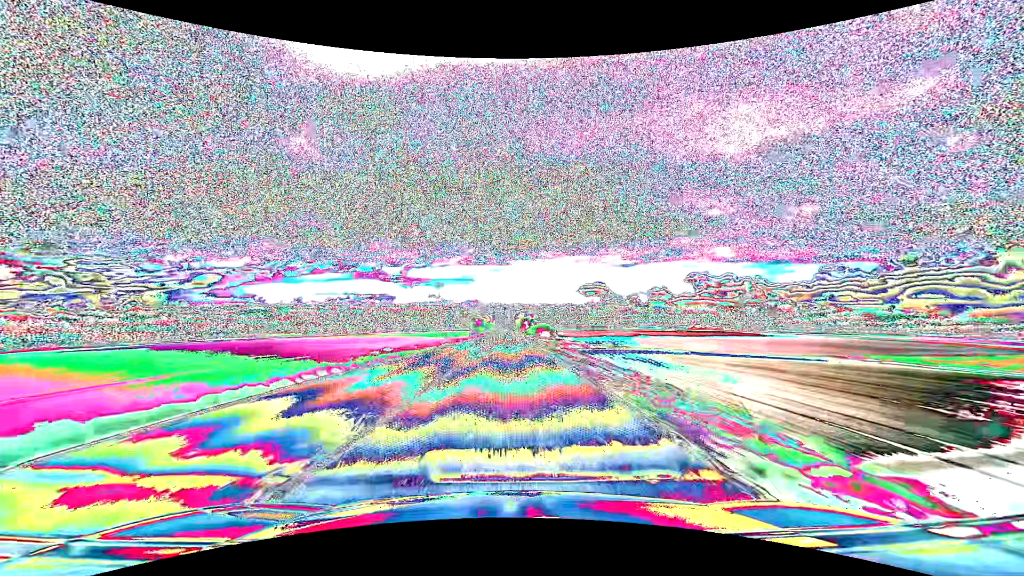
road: primary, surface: asphalt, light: Day
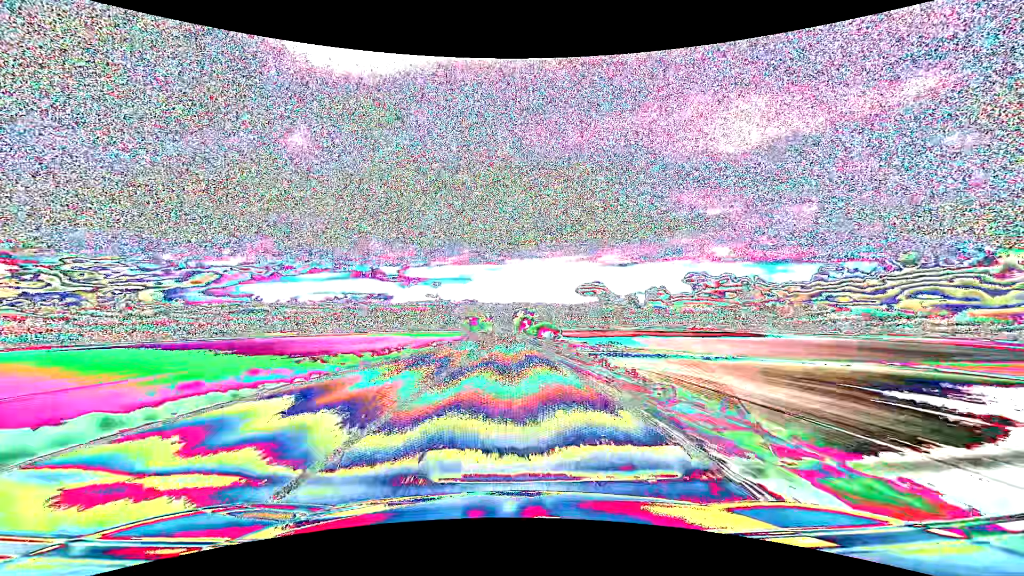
(0.0, +15.9) m; 0°
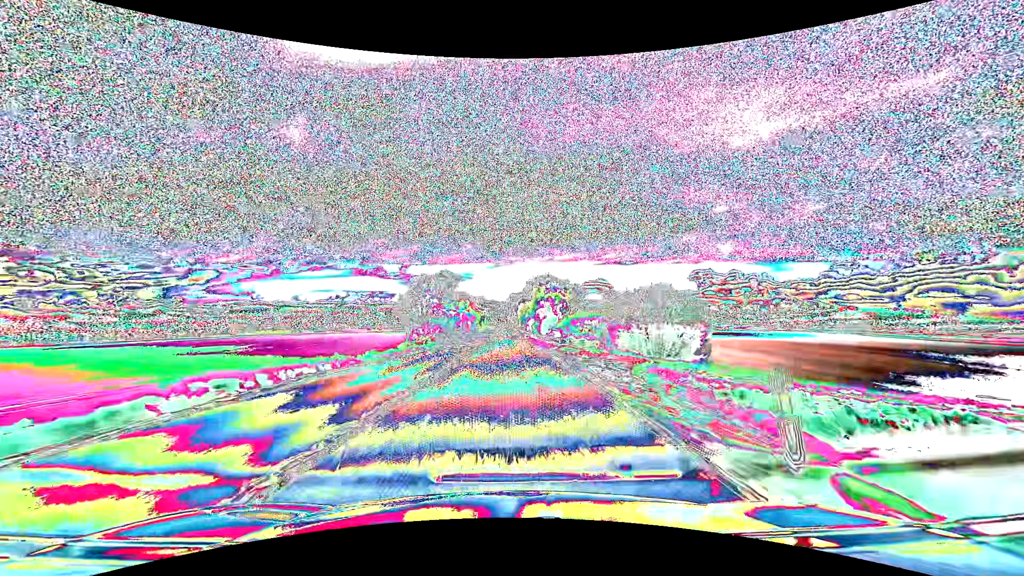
(+0.1, +79.3) m; 0°
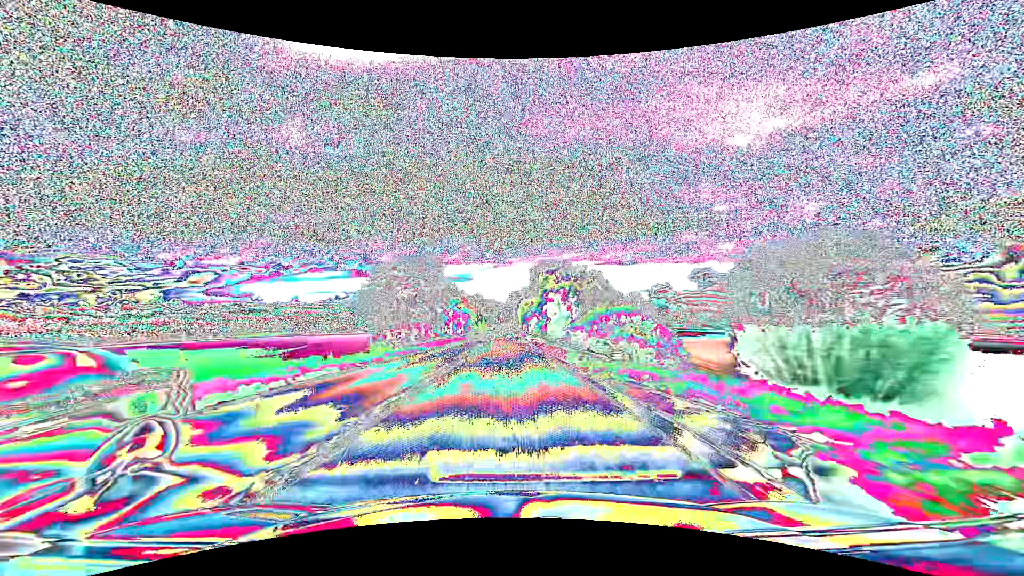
(0.0, +15.8) m; 0°
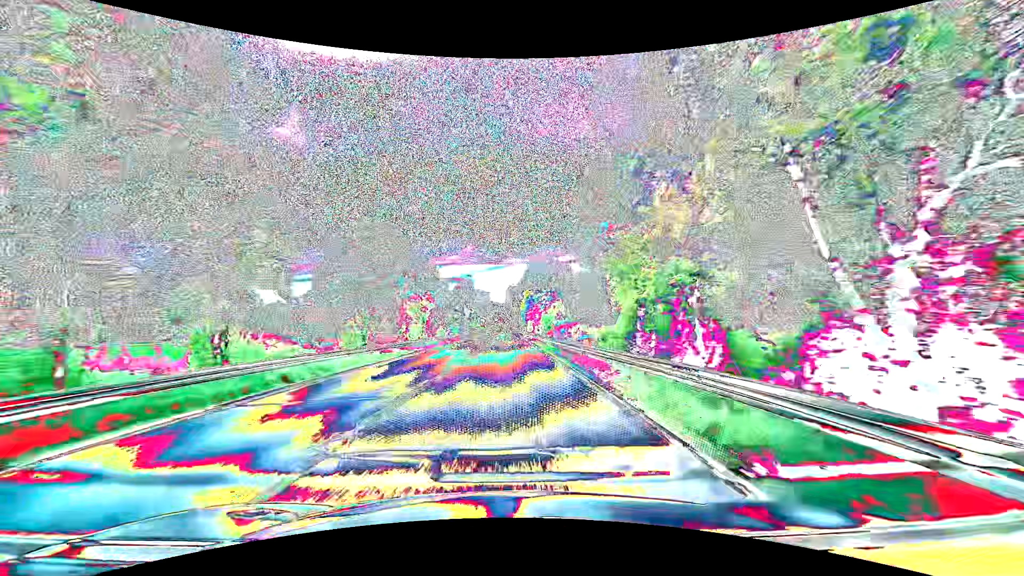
(0.0, +47.5) m; 0°
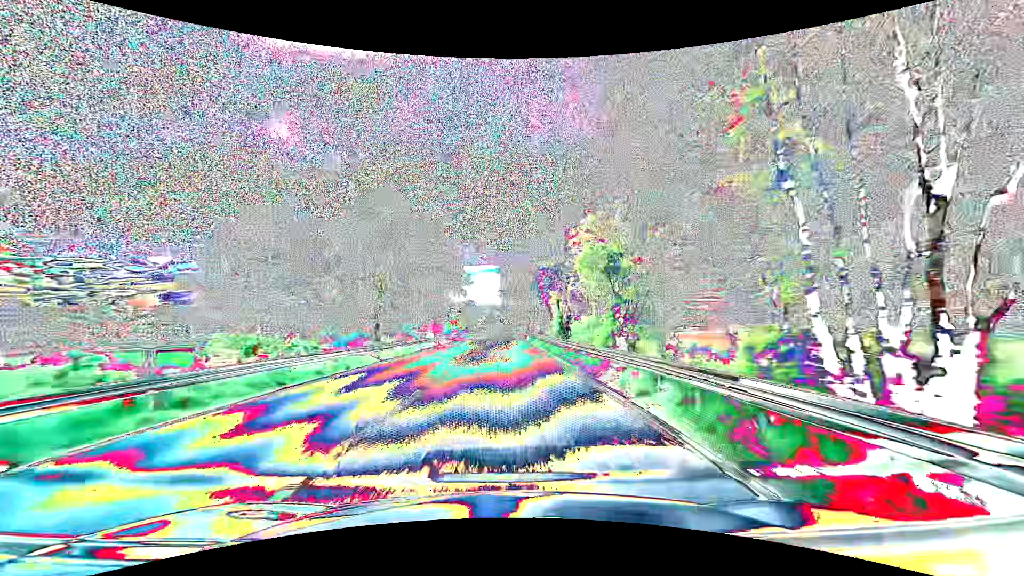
(+0.1, +79.1) m; 0°
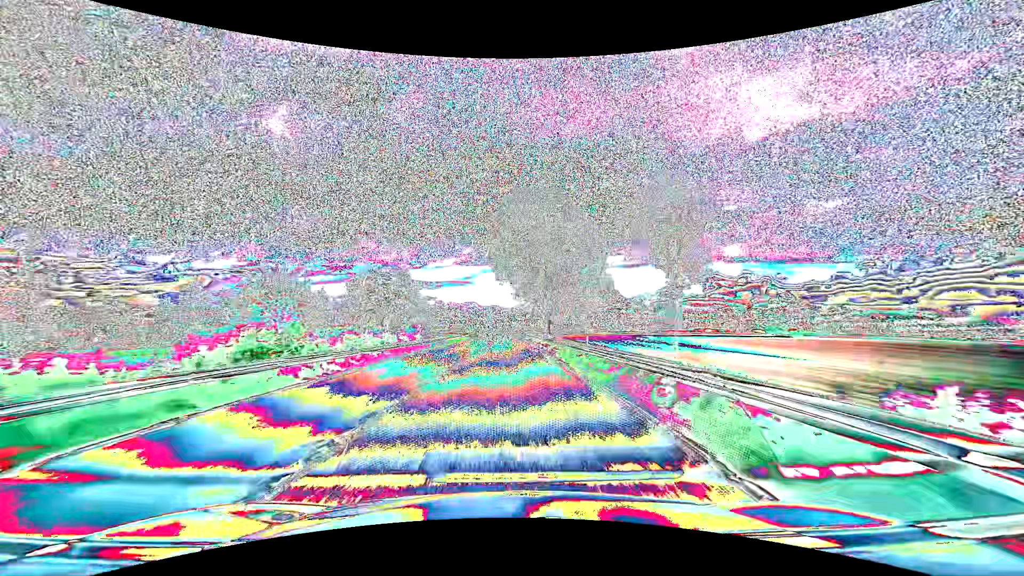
(-0.2, +63.1) m; 0°
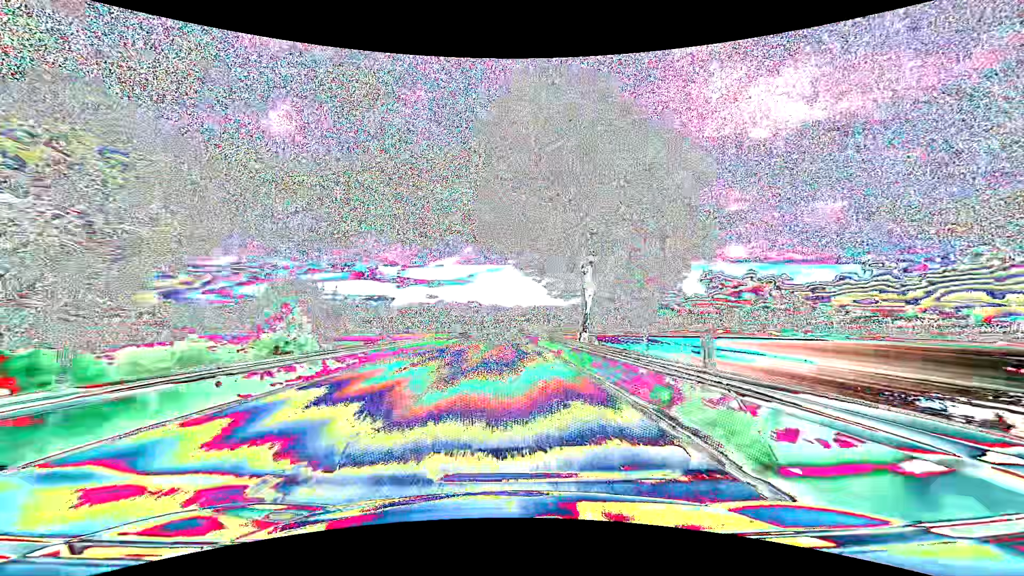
(-0.1, +31.6) m; 0°
(0, +10) (0, +20) (0, +30) (0, +40) (0, +50) (0, +60) (0, +70) (0, +80) (0, +90) (-1, +100) m
